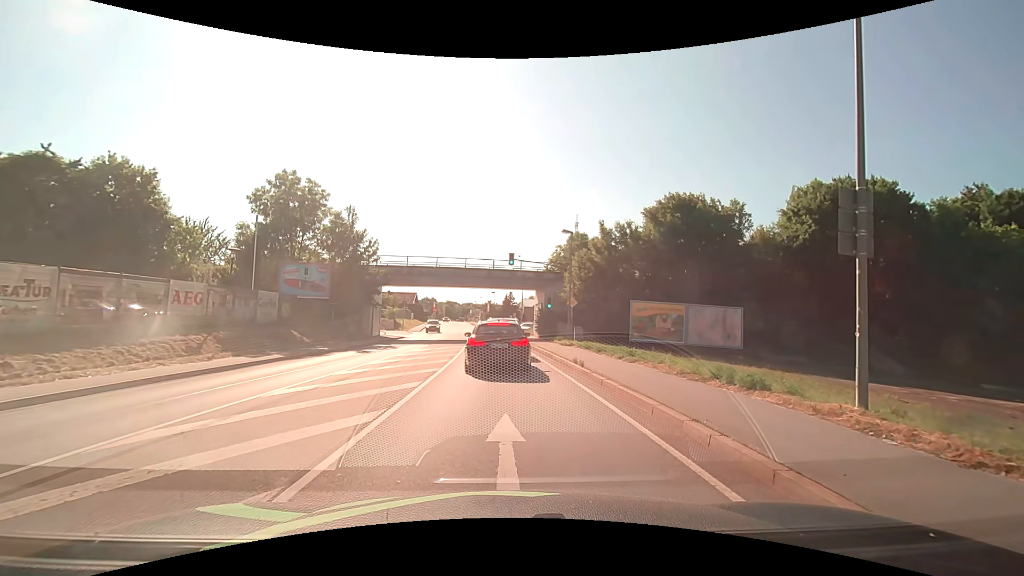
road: primary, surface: asphalt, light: Day
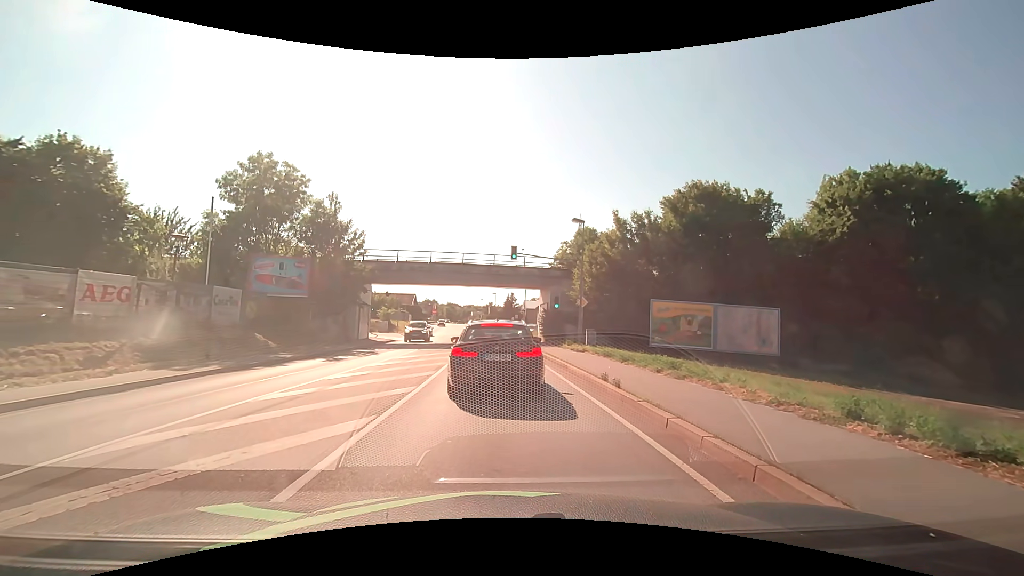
(-0.1, +4.3) m; -2°
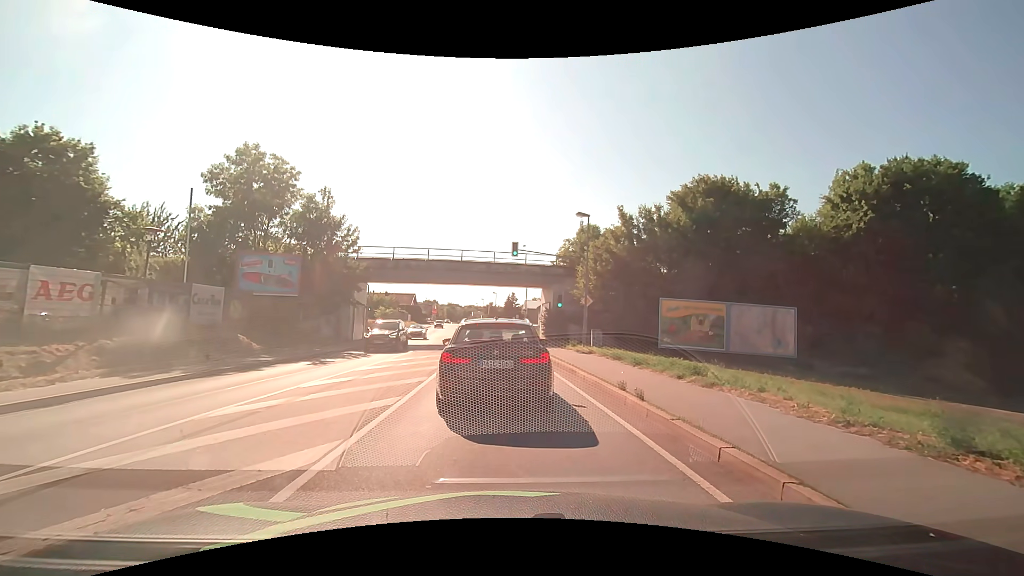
(0.0, +1.7) m; +1°
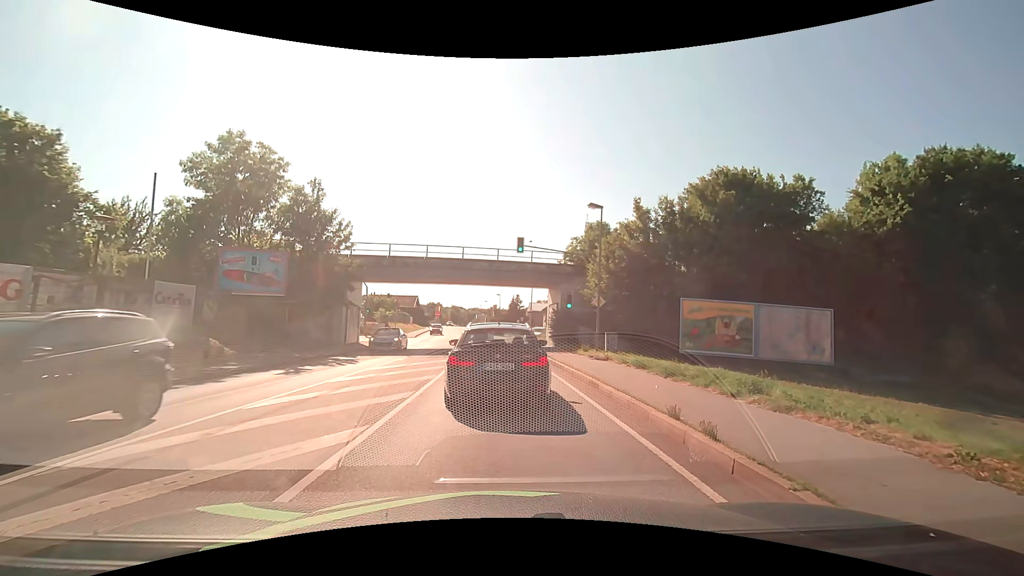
(0.0, +2.7) m; -3°
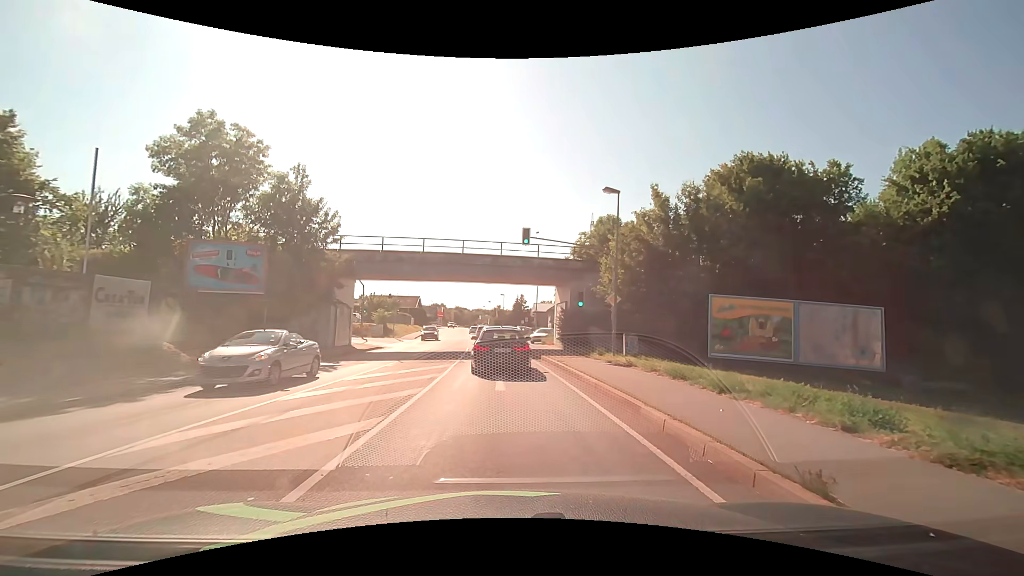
(+0.1, +3.3) m; +1°
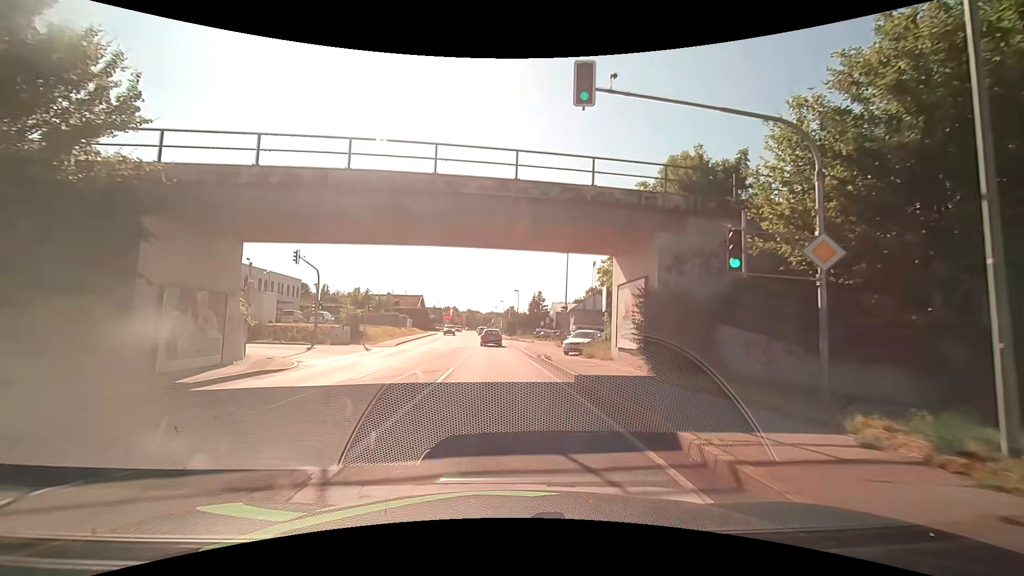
(-0.3, +18.1) m; -2°
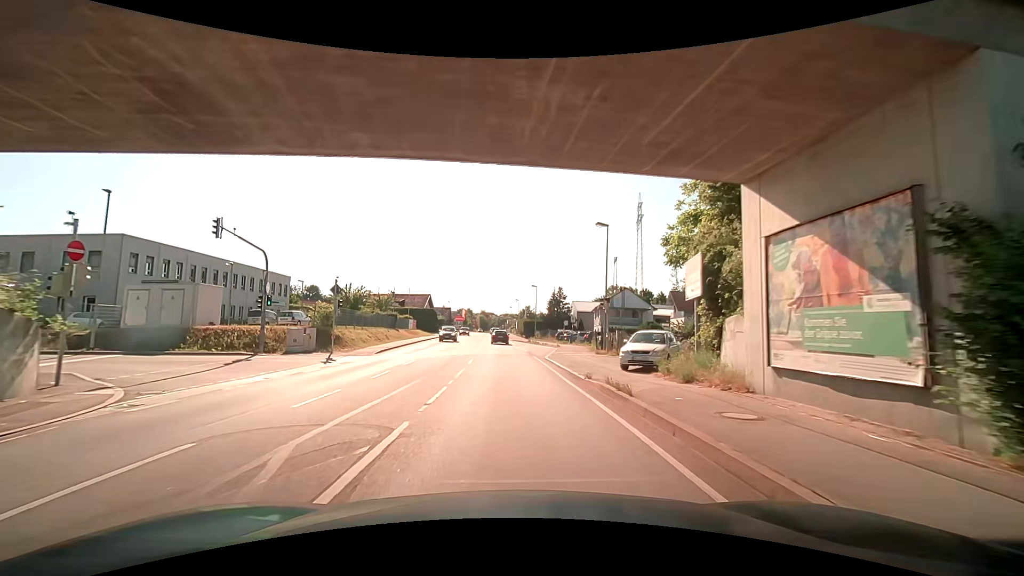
(-0.2, +11.4) m; -1°
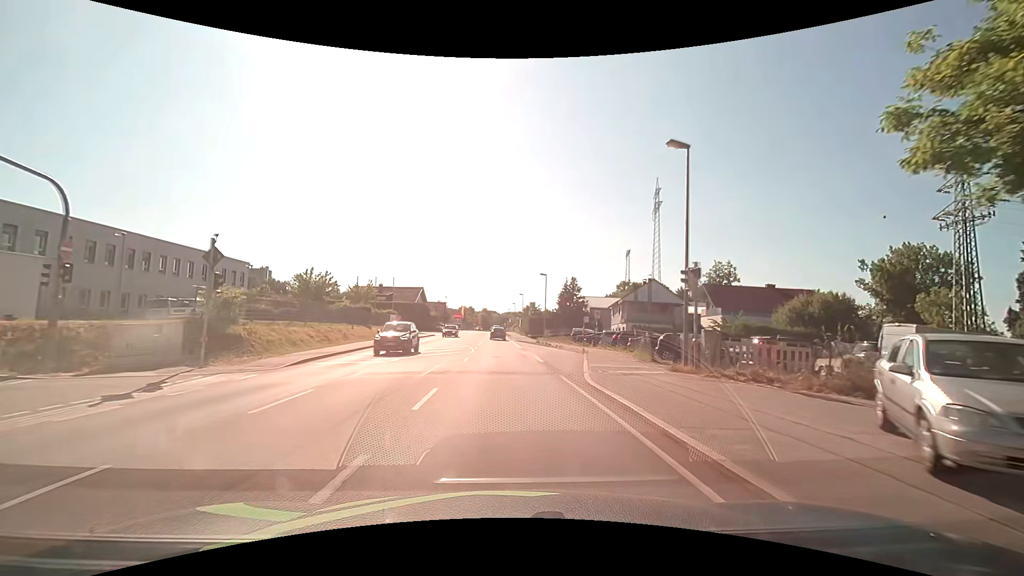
(-0.1, +13.6) m; -1°
(0, +10) (0, +20) (0, +30) (-1, +40) (-1, +50) (-1, +60) (-1, +70) (-2, +80) (-2, +90) (-2, +100) m
